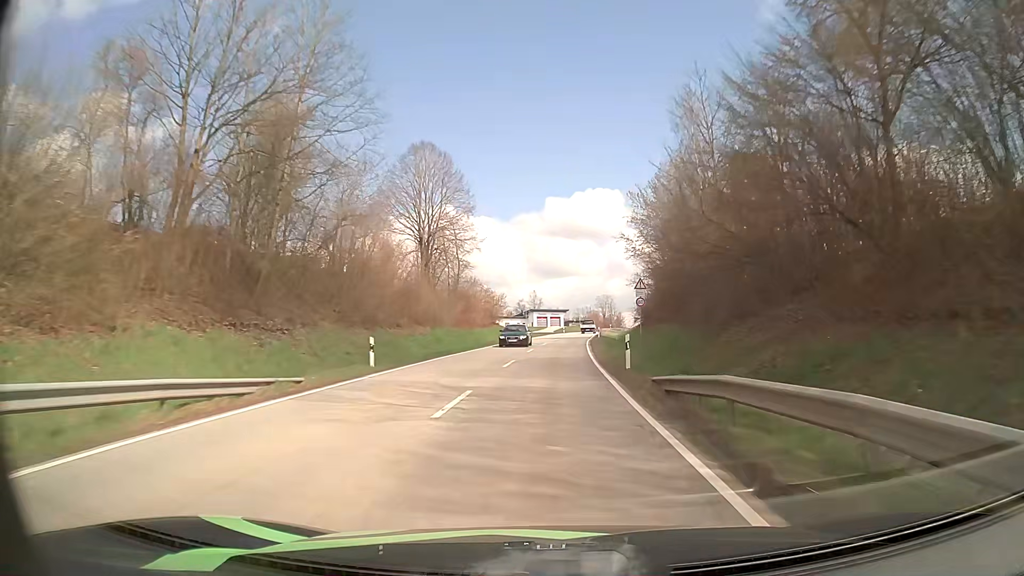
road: secondary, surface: asphalt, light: Day
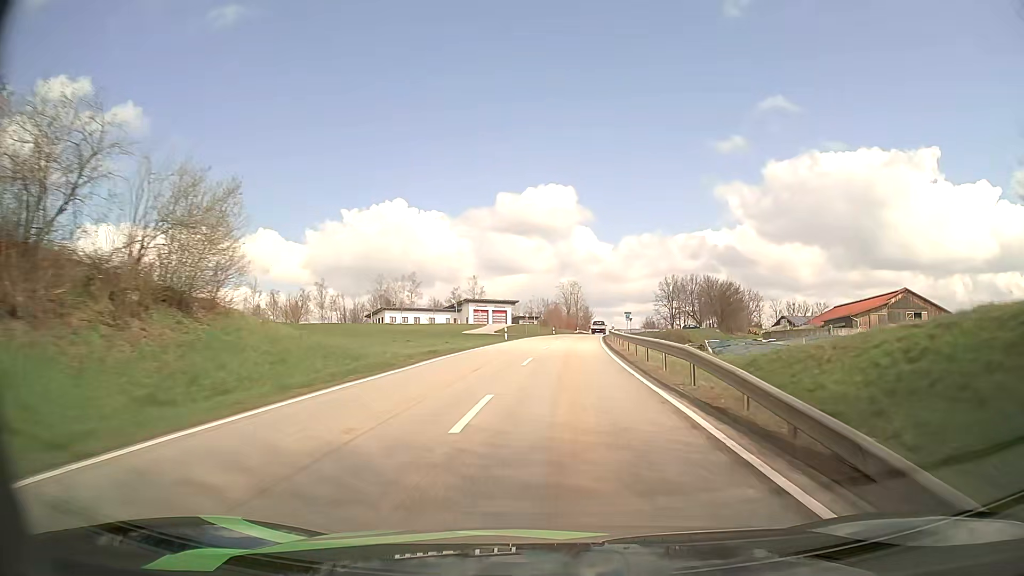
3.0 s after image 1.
(+2.1, +63.8) m; +4°
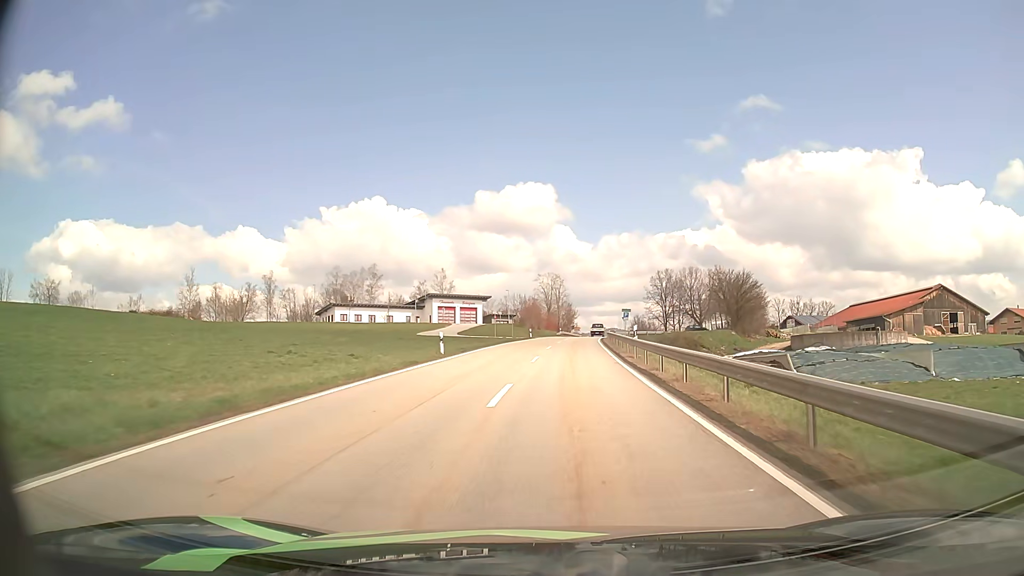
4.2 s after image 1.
(+0.5, +22.3) m; +2°
(0, +10) (0, +20) (+1, +30) (+1, +40) (+2, +50) (+3, +60) (+4, +70) (+5, +80) (+6, +90) (+7, +100) m
